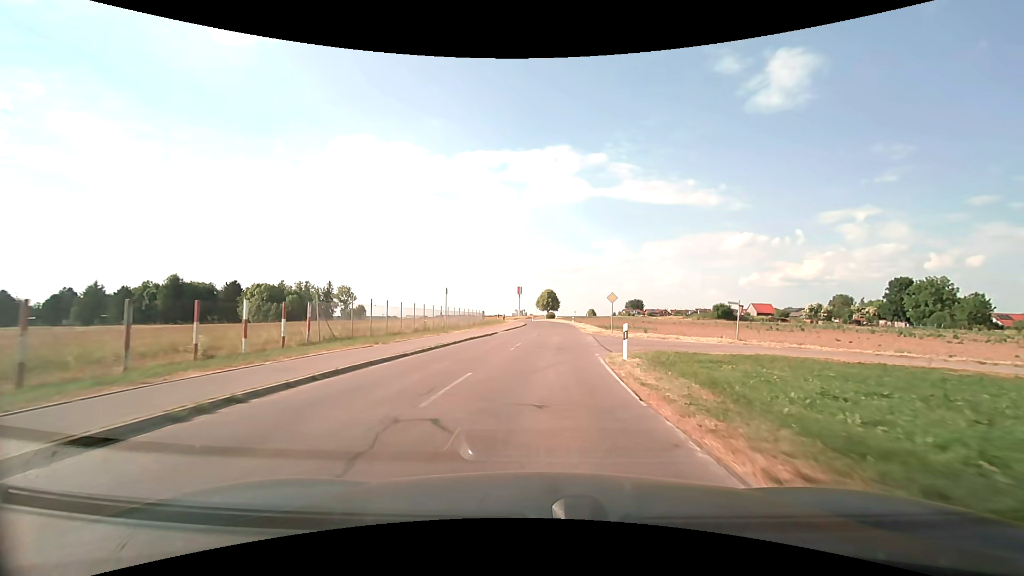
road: unclassified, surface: asphalt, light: Day
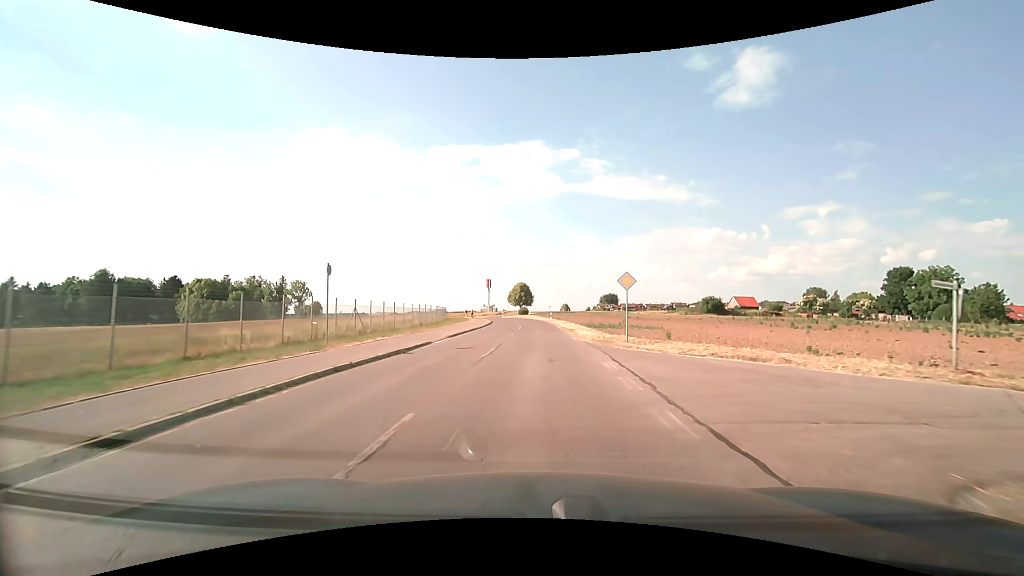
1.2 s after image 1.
(+0.4, +15.8) m; +3°
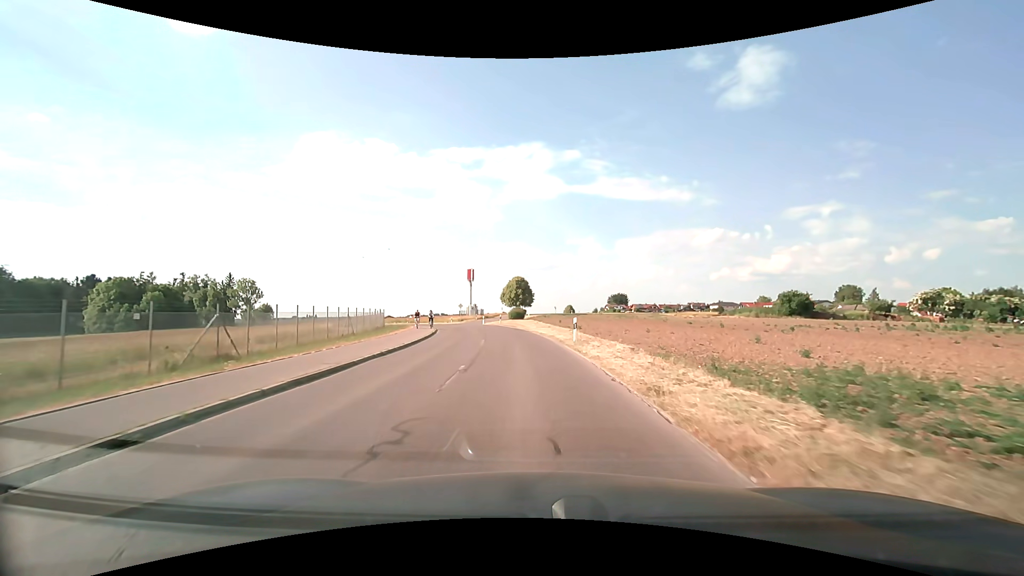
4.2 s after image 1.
(+0.3, +39.5) m; 0°
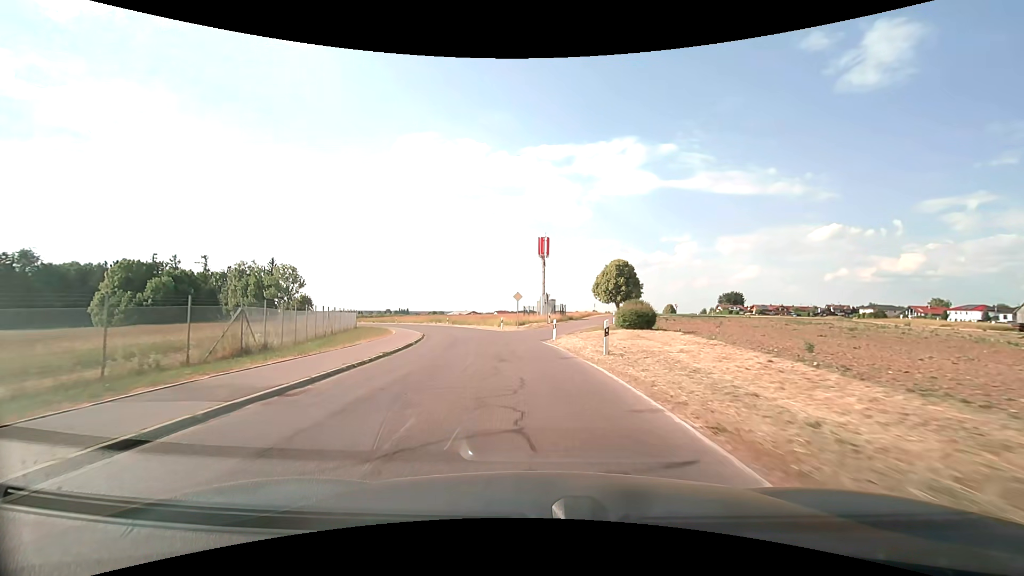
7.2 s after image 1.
(-3.0, +40.3) m; -10°
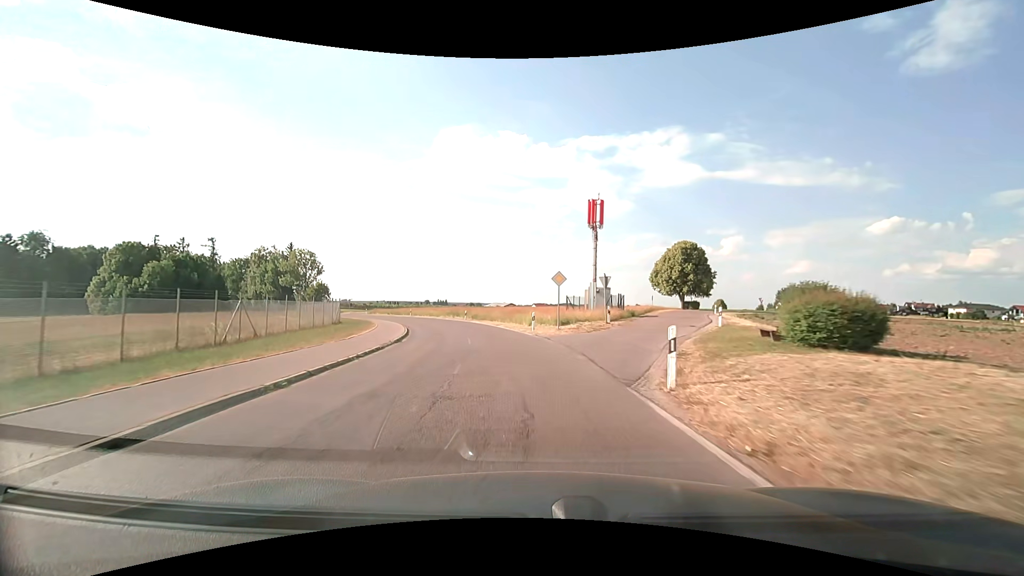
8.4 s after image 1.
(-0.6, +16.7) m; -4°
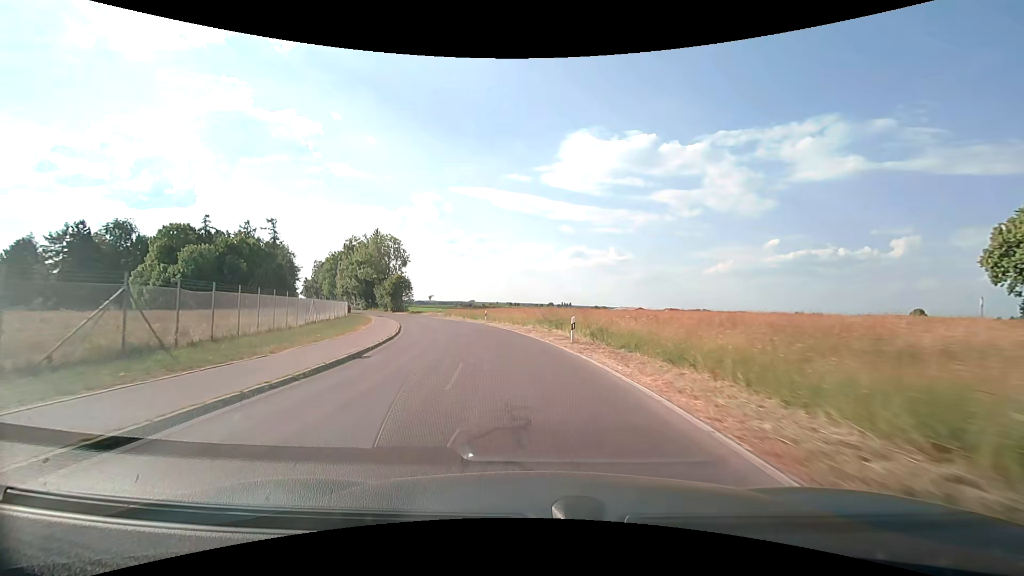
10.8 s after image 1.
(-4.0, +34.5) m; -13°
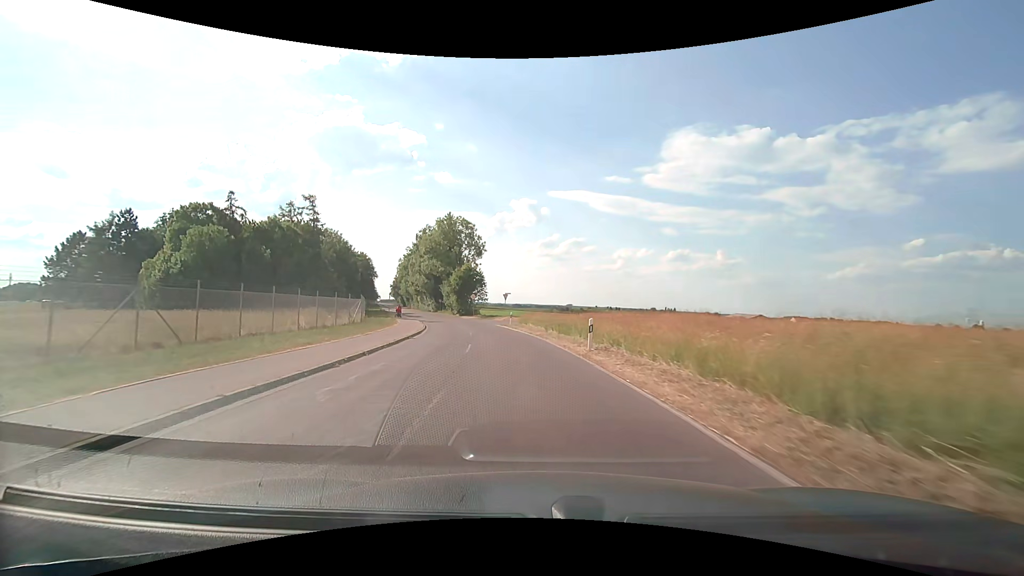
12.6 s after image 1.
(-3.0, +26.7) m; -12°
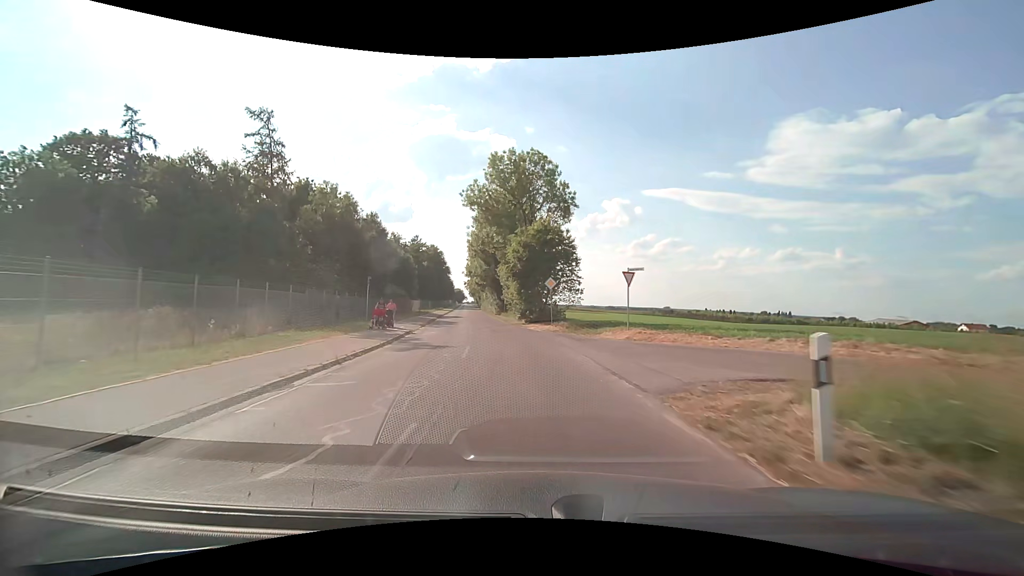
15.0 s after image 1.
(-3.5, +36.4) m; -10°
(0, +10) (-1, +20) (-2, +30) (-4, +40) (-5, +50) (-7, +60) (-8, +69) (-10, +79) (-11, +89) (-13, +99) m
